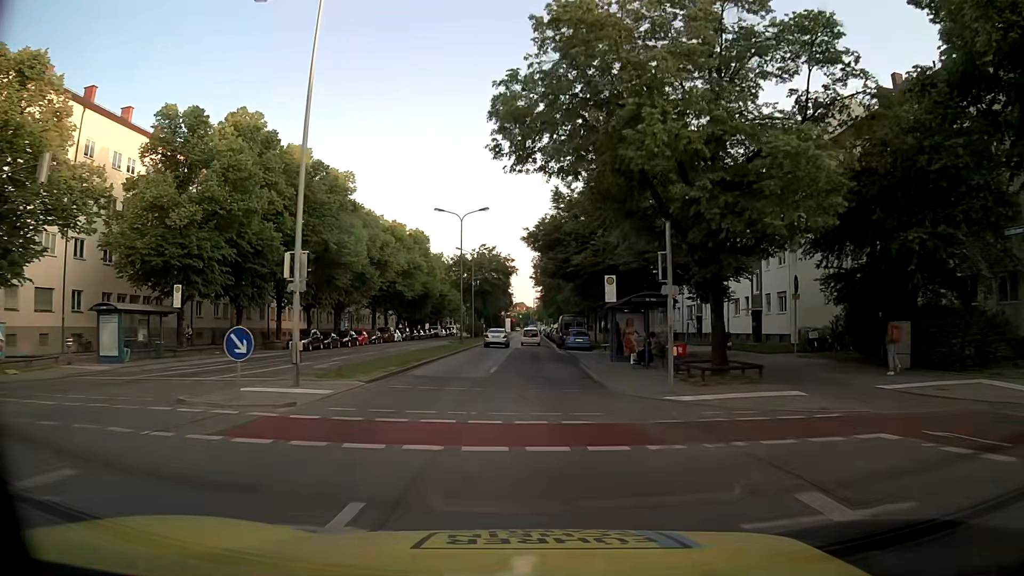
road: secondary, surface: asphalt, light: Day
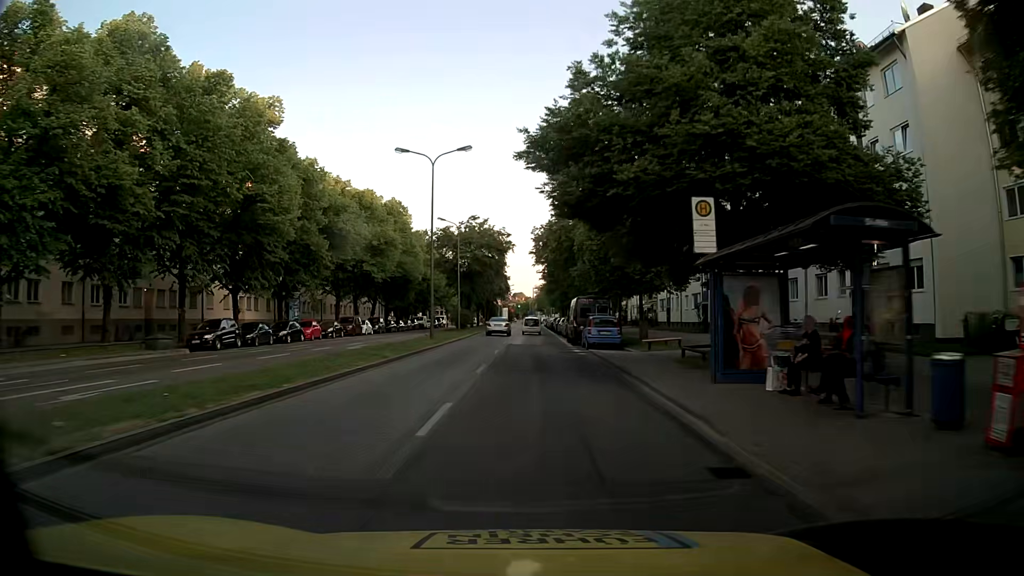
(0.0, +15.5) m; 0°
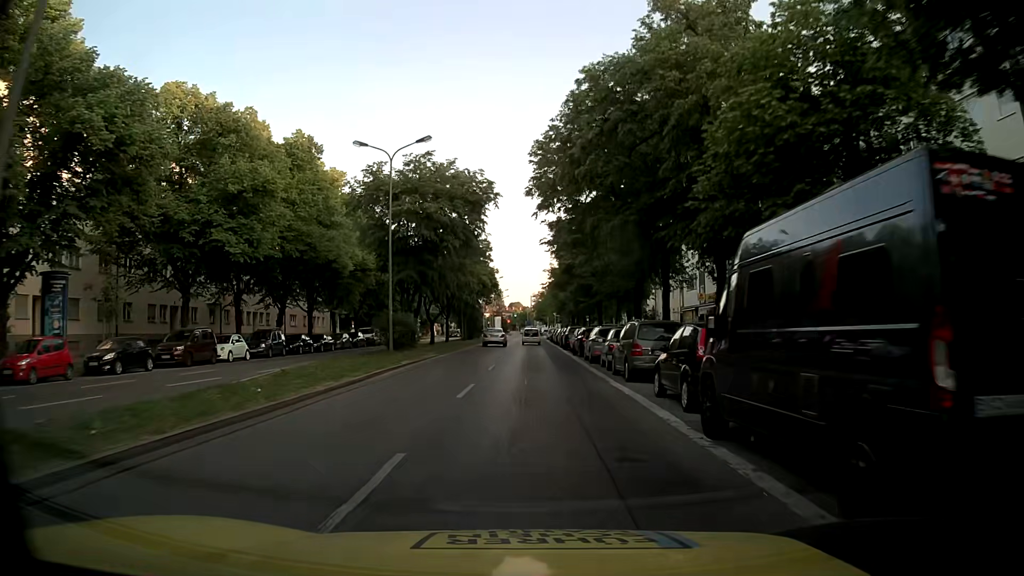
(-0.1, +31.0) m; 0°
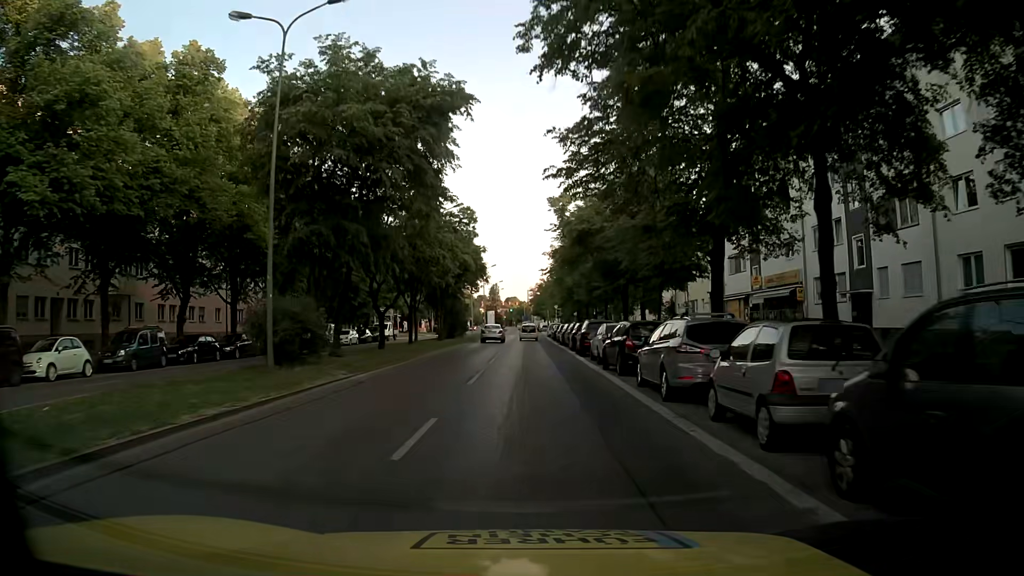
(0.0, +15.4) m; 0°
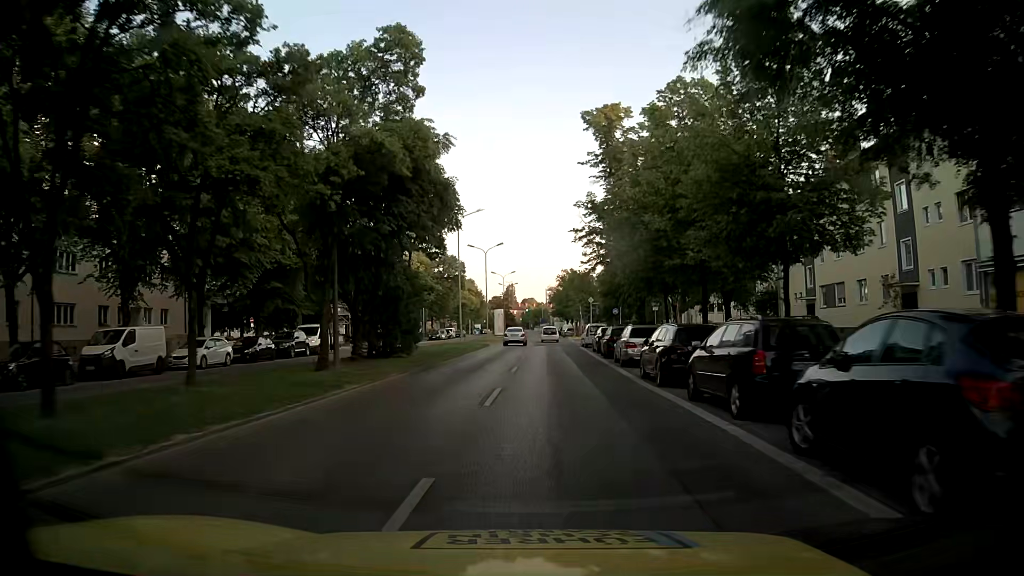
(-0.2, +31.1) m; -2°
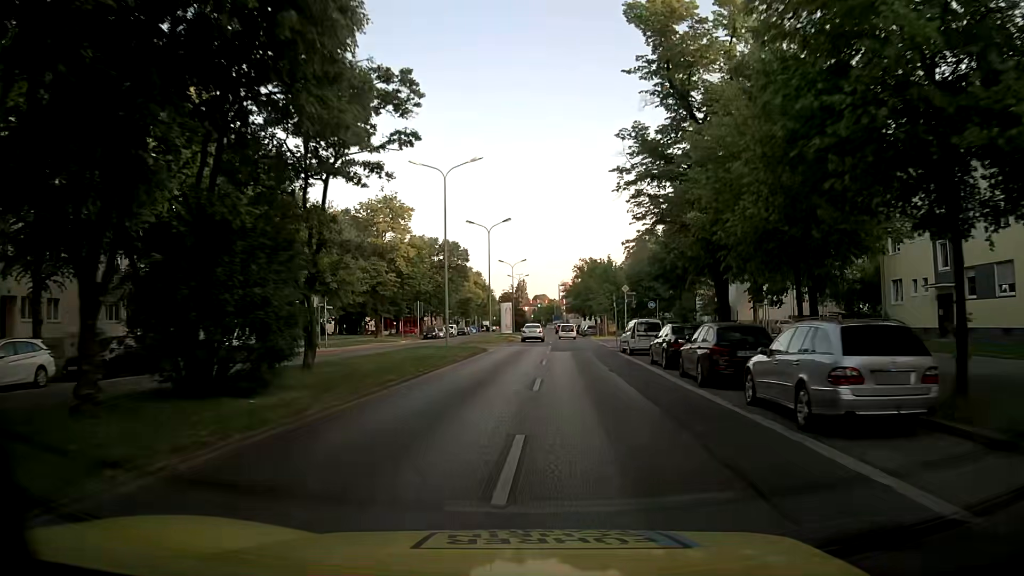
(-0.1, +15.5) m; 0°
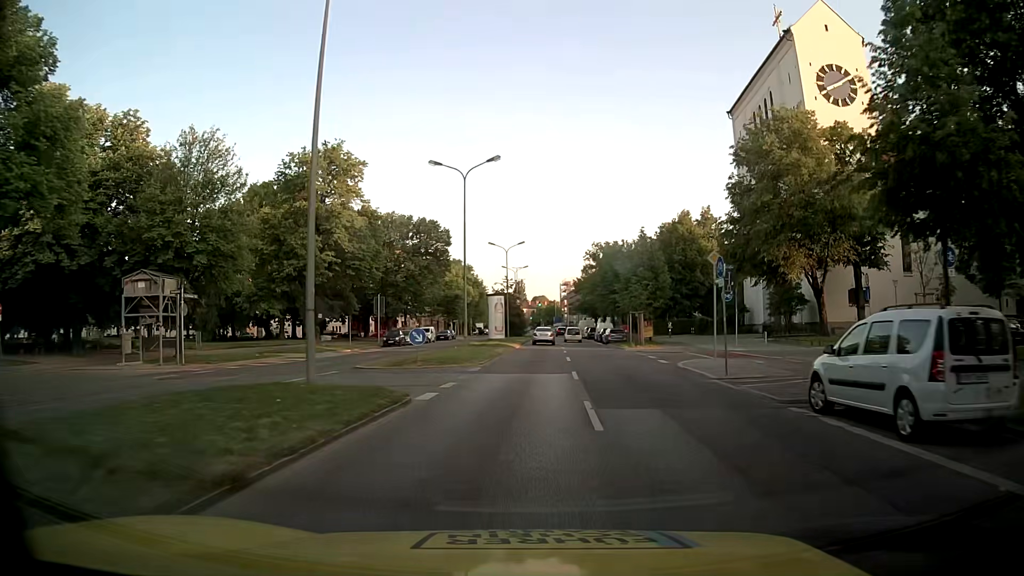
(-0.3, +23.3) m; -1°
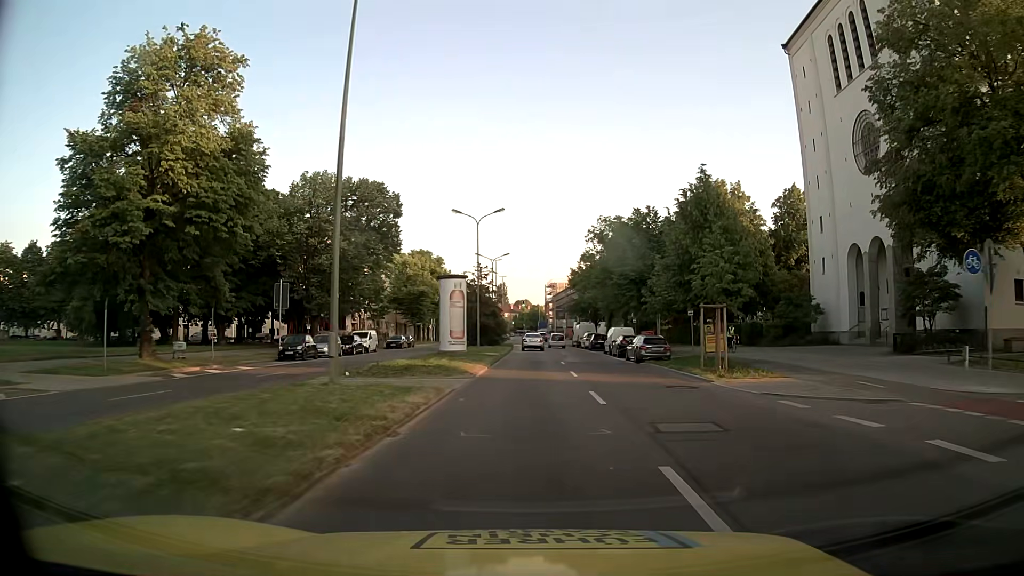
(+0.3, +23.3) m; +2°
(0, +10) (0, +20) (0, +30) (0, +40) (0, +50) (0, +60) (0, +70) (0, +80) (0, +90) (-1, +100) m
